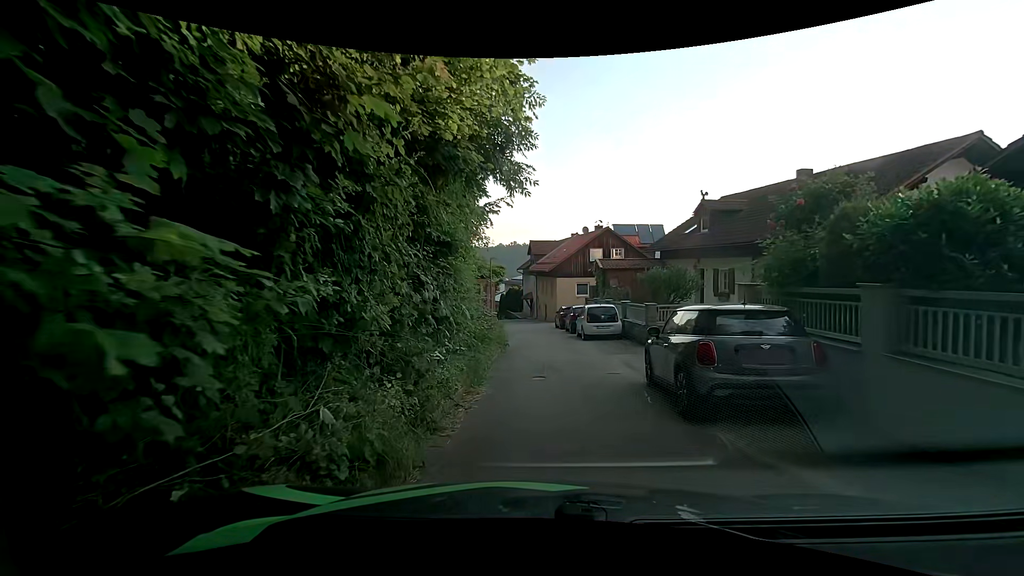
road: residential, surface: asphalt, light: Day
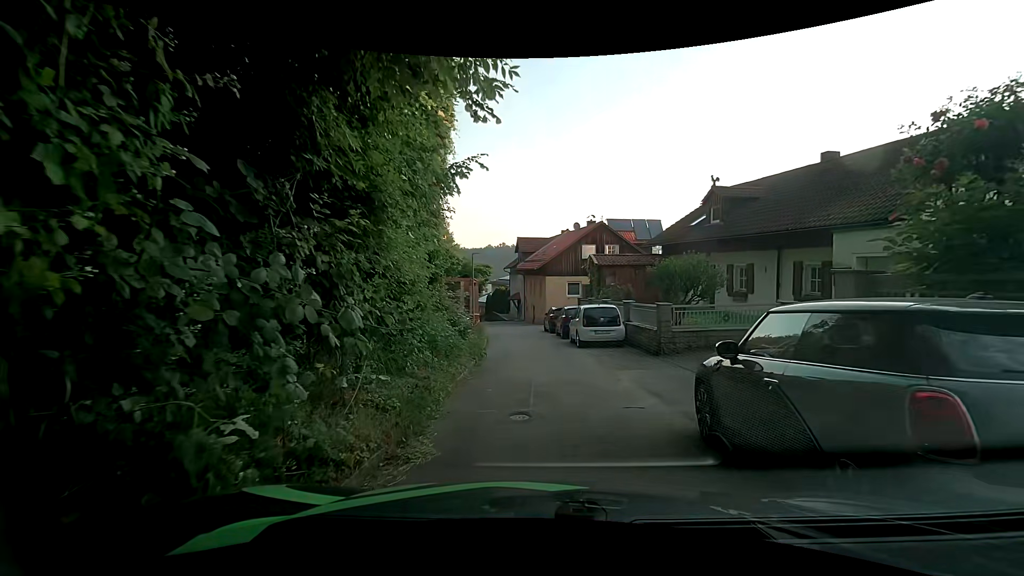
(0.0, +3.7) m; 0°
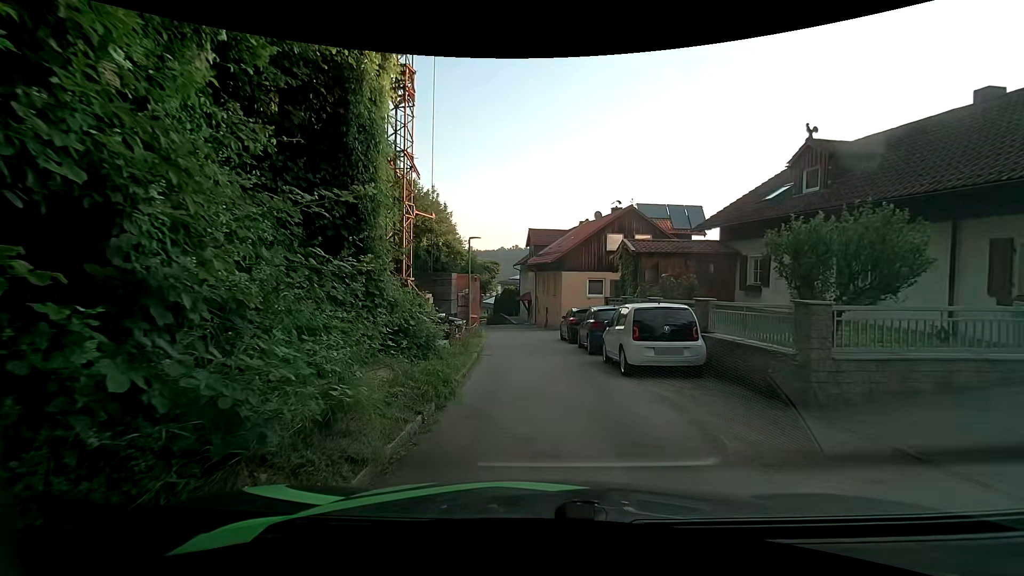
(+0.3, +7.1) m; -1°
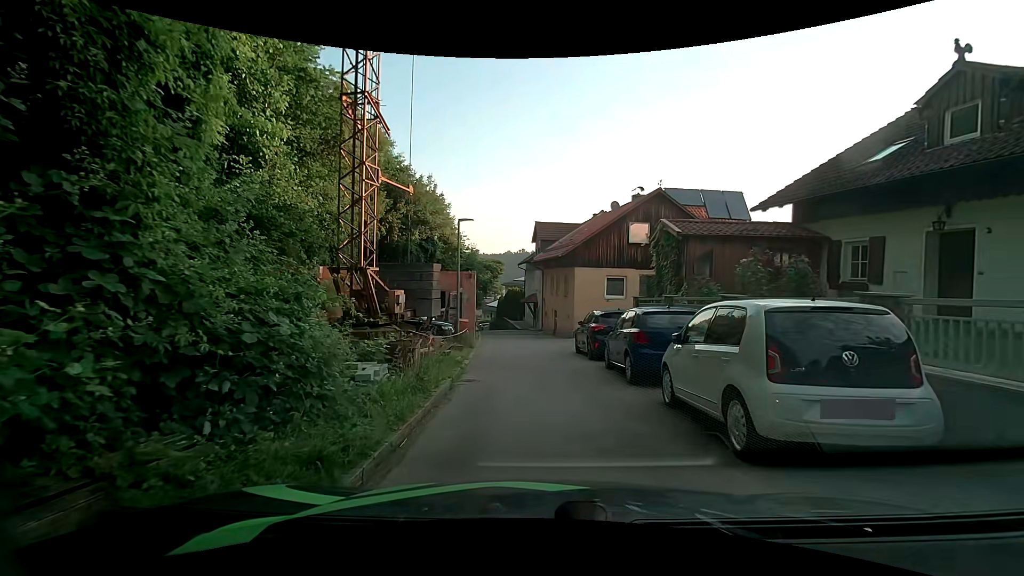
(+0.1, +5.6) m; 0°
